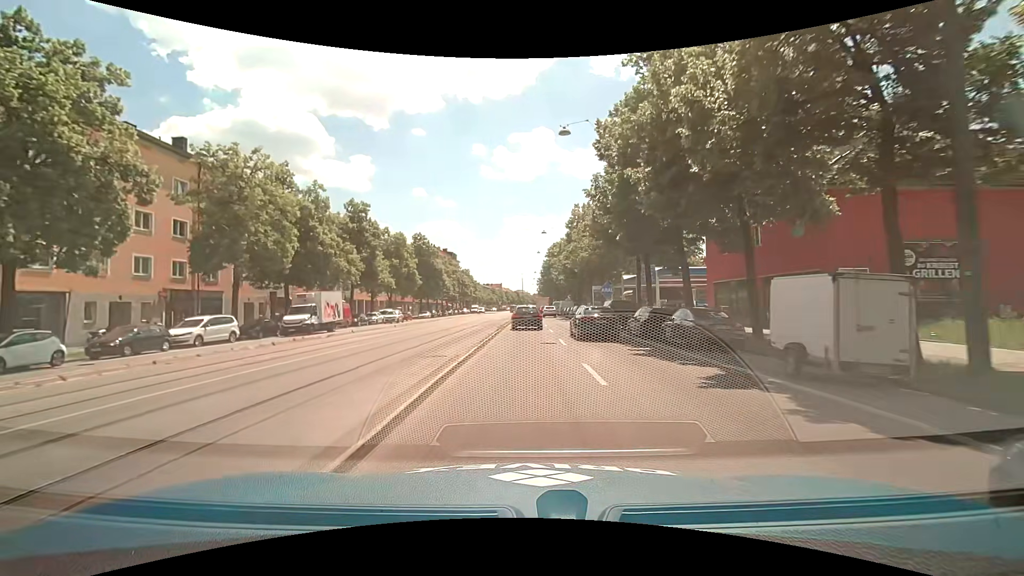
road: secondary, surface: asphalt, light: Day
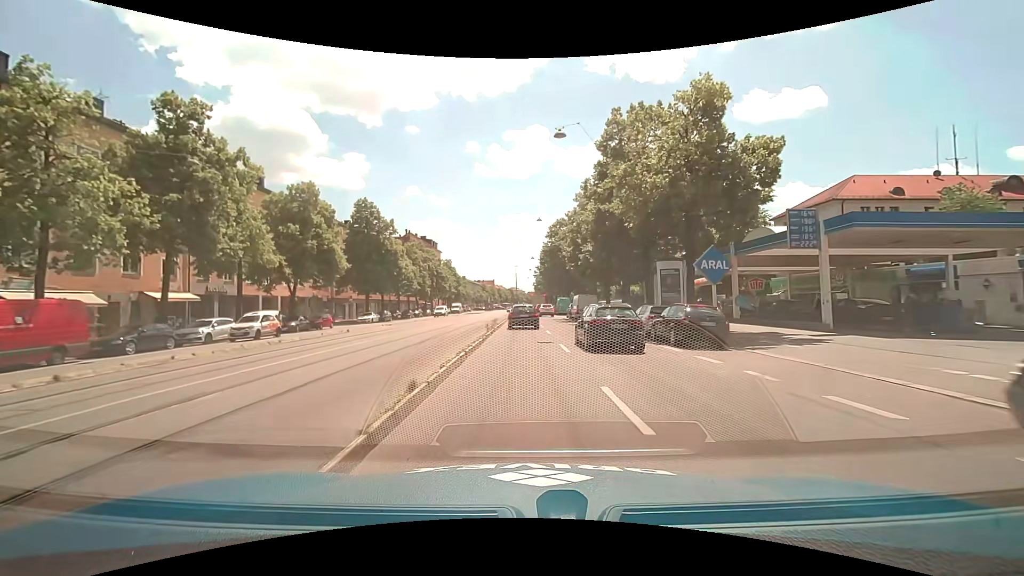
(+0.4, +30.7) m; +1°
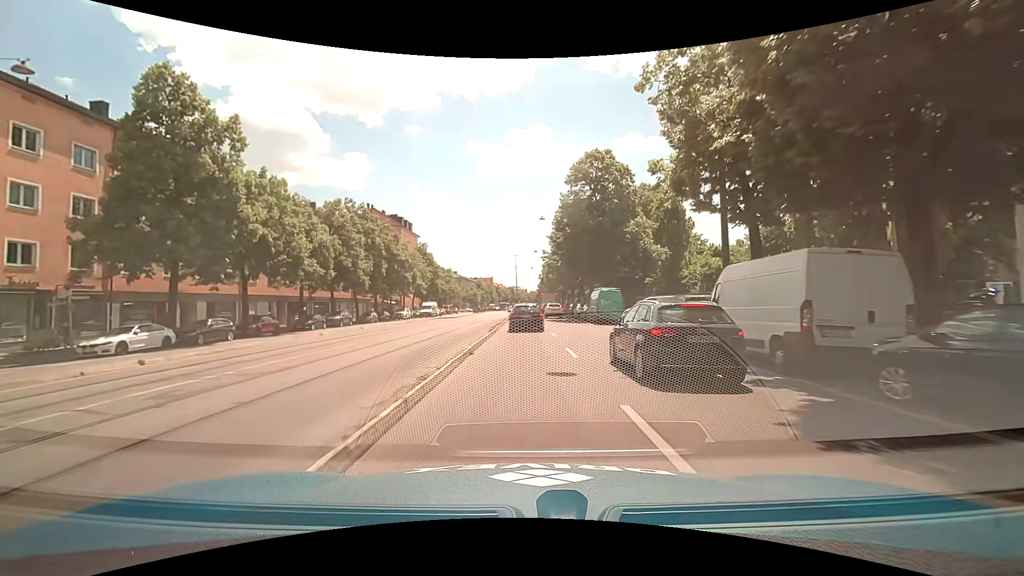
(-0.2, +38.3) m; -1°
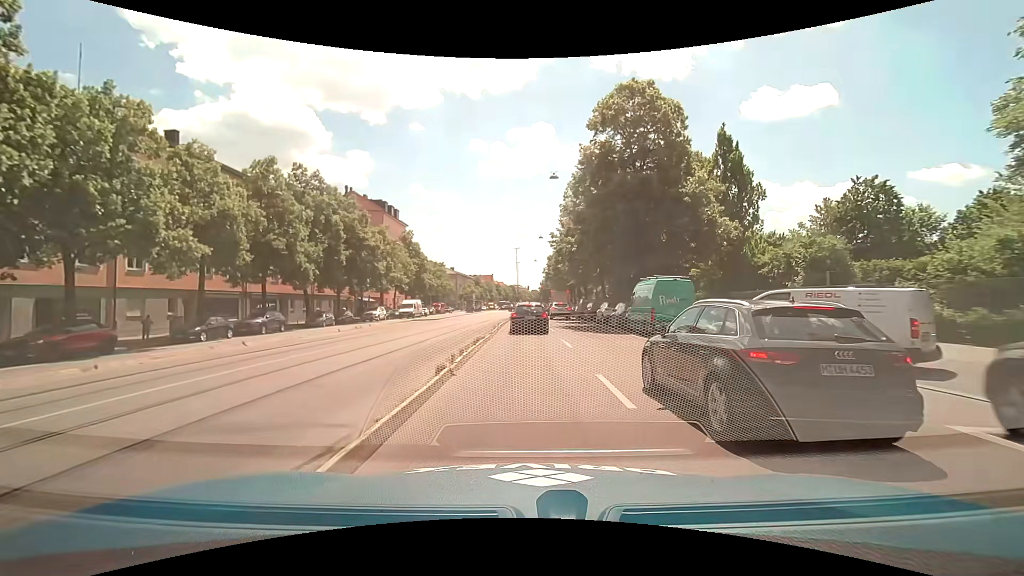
(0.0, +15.1) m; +1°
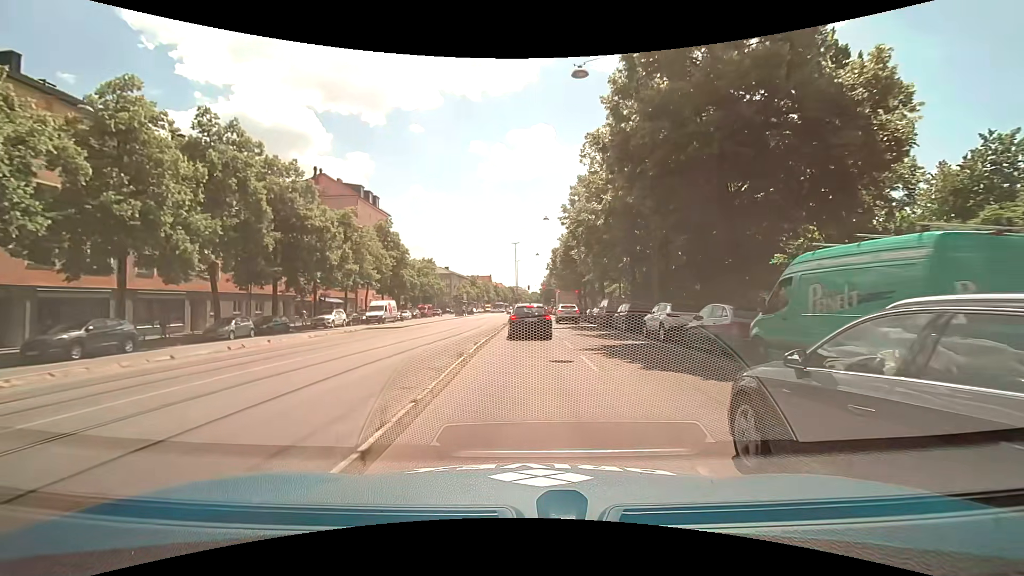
(-0.1, +14.4) m; 0°
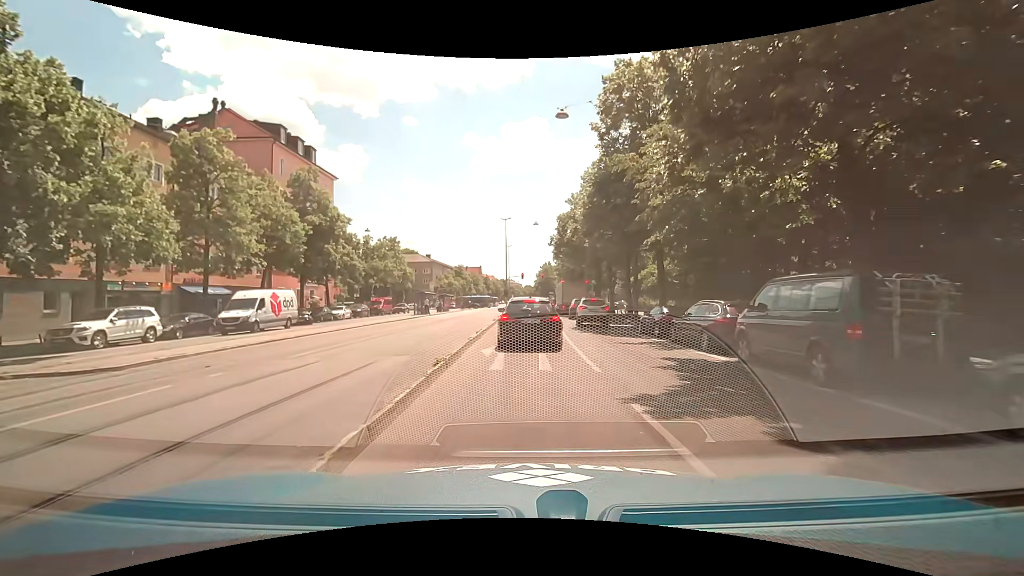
(+0.1, +24.5) m; +1°
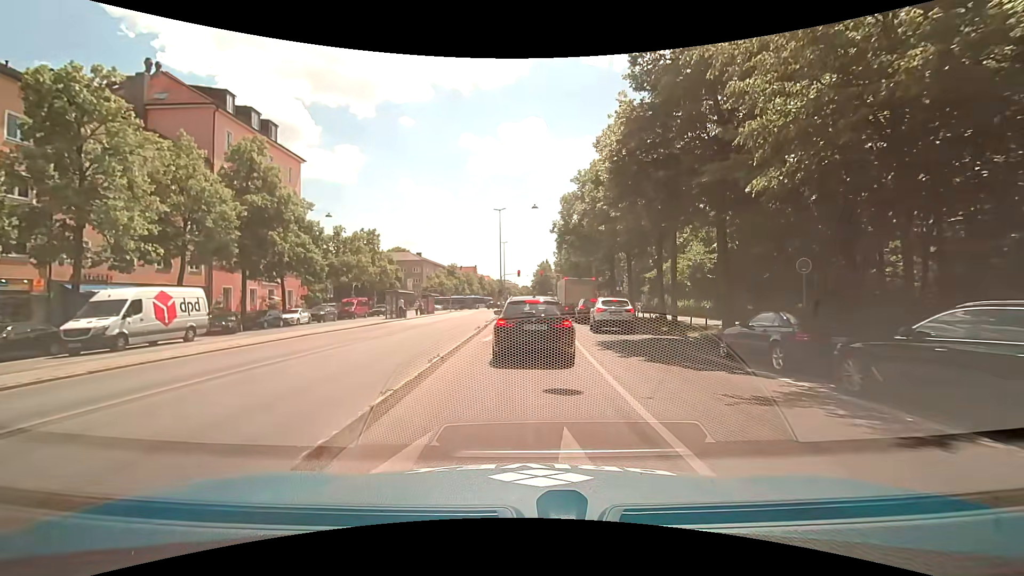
(0.0, +9.2) m; 0°
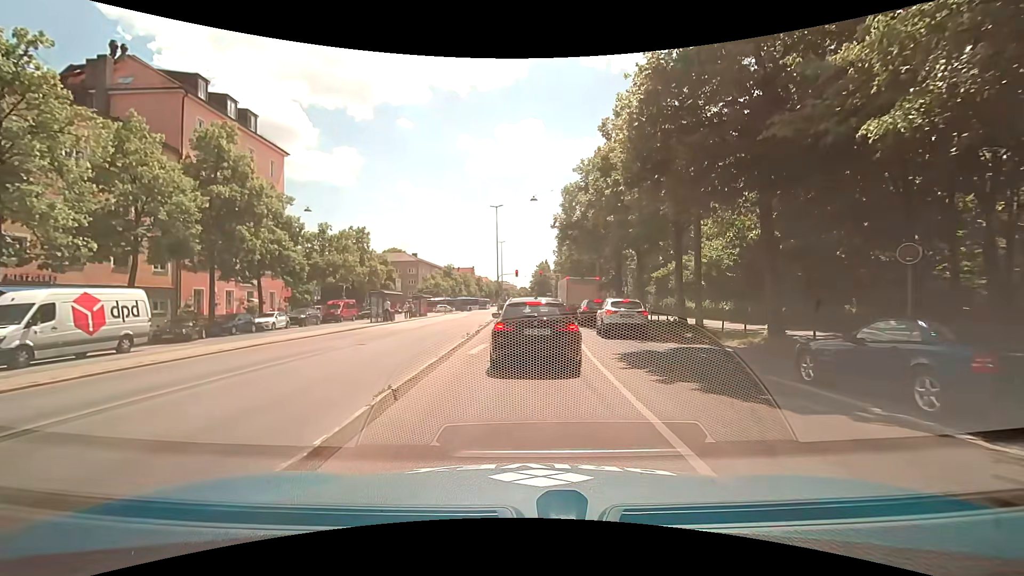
(0.0, +3.6) m; 0°
